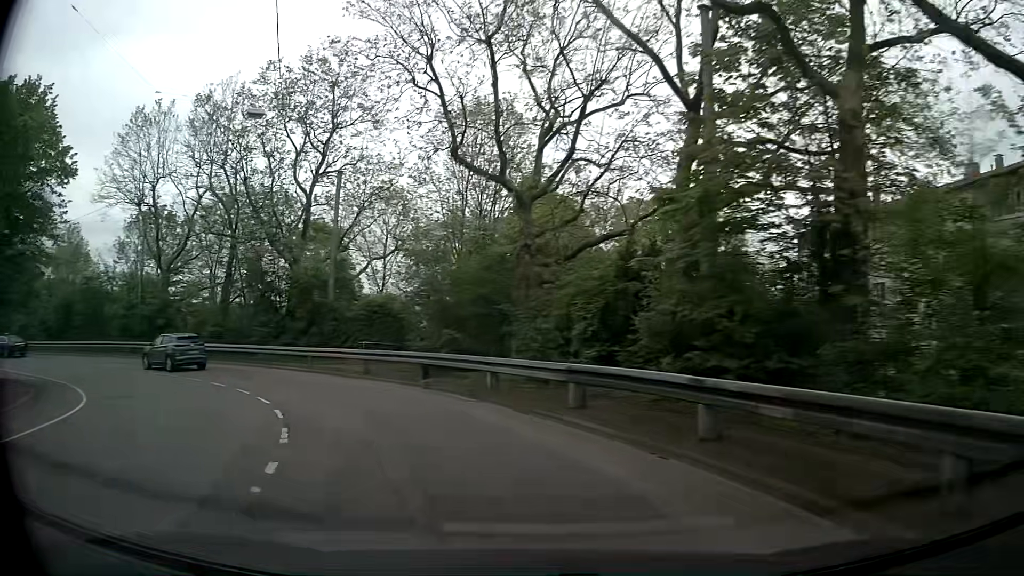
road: secondary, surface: asphalt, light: Day
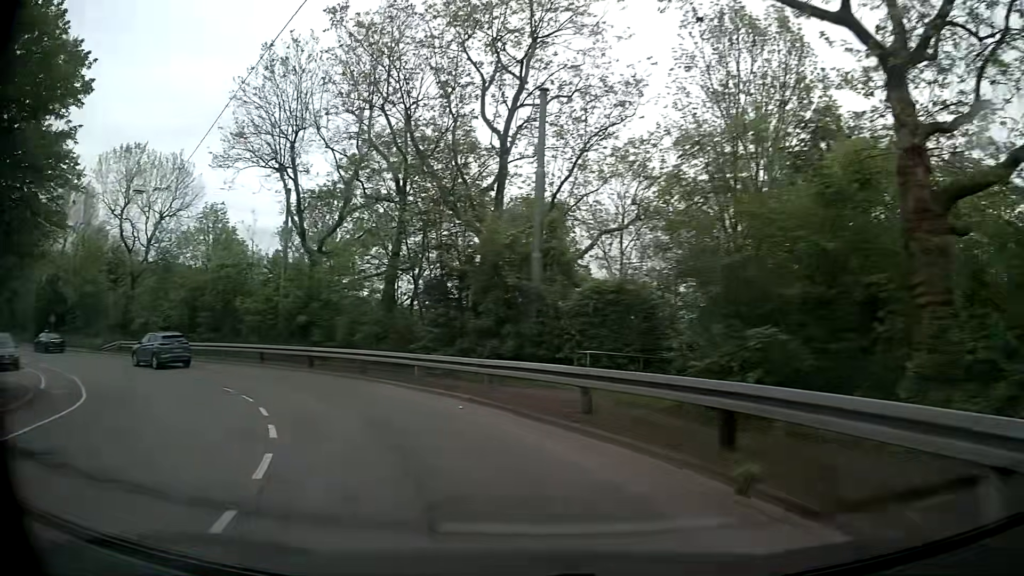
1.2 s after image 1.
(-1.9, +11.3) m; -21°
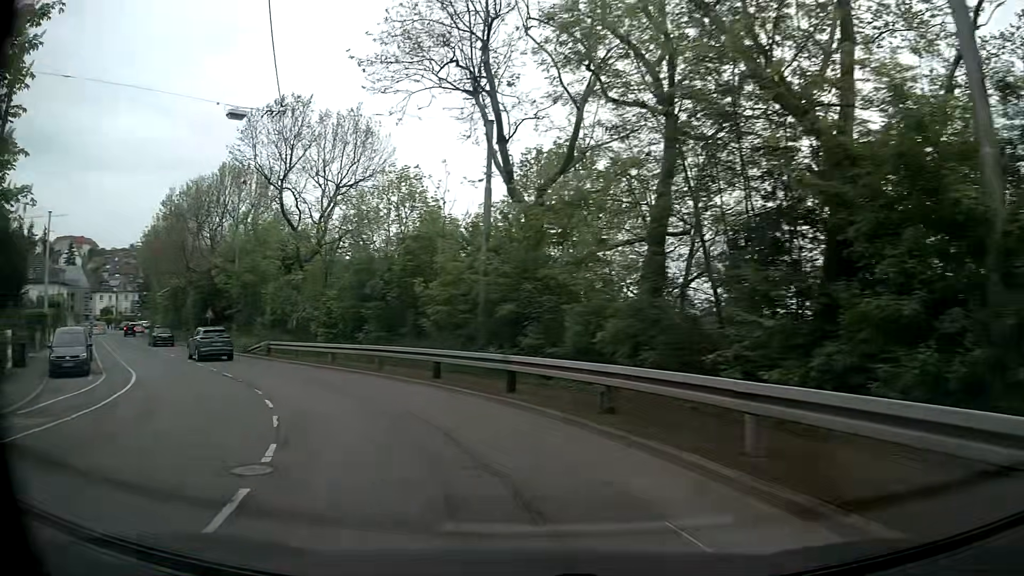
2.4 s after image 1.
(-2.1, +11.5) m; -21°
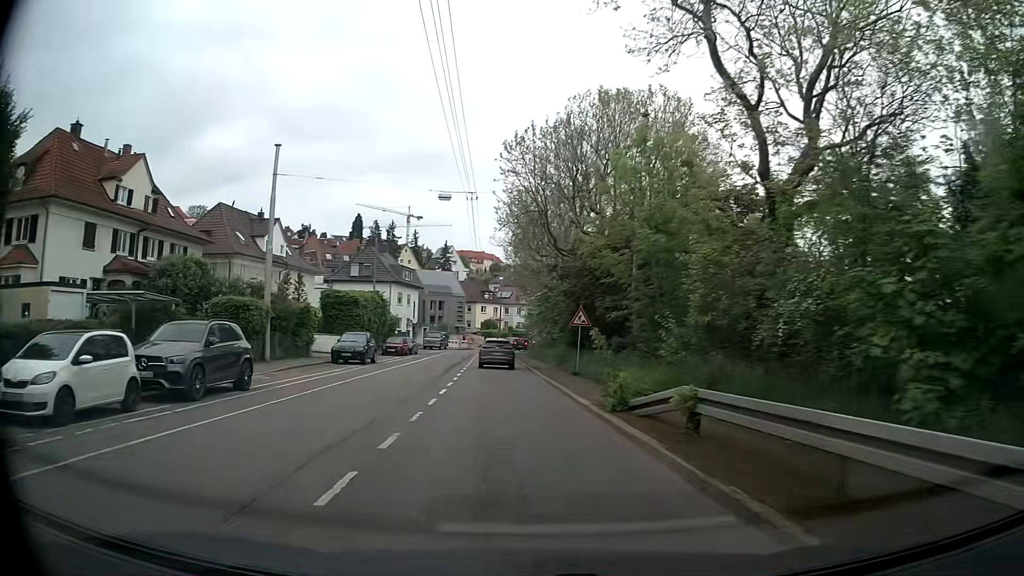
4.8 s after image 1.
(-8.0, +22.1) m; -37°
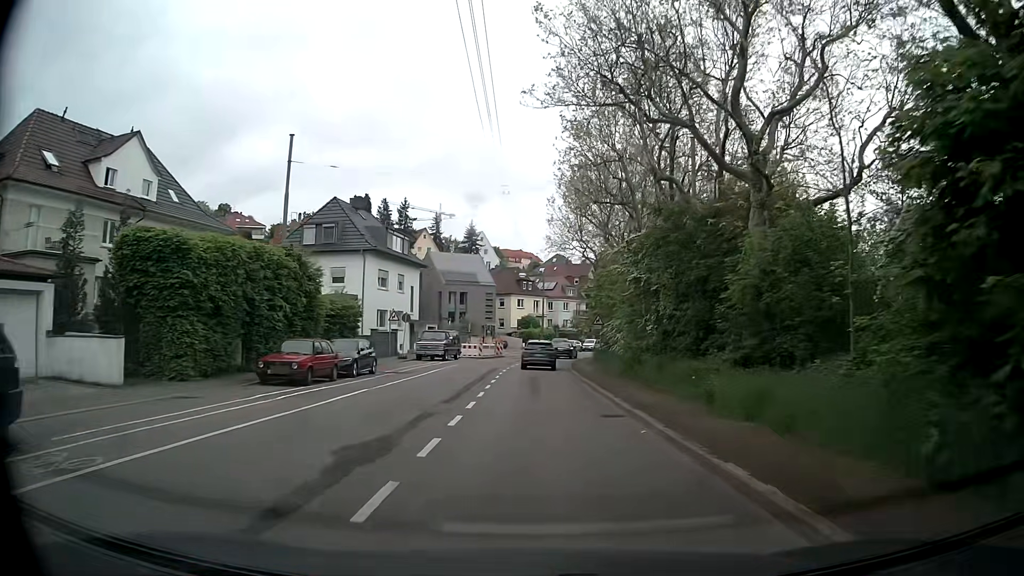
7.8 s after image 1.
(-1.6, +30.8) m; -3°
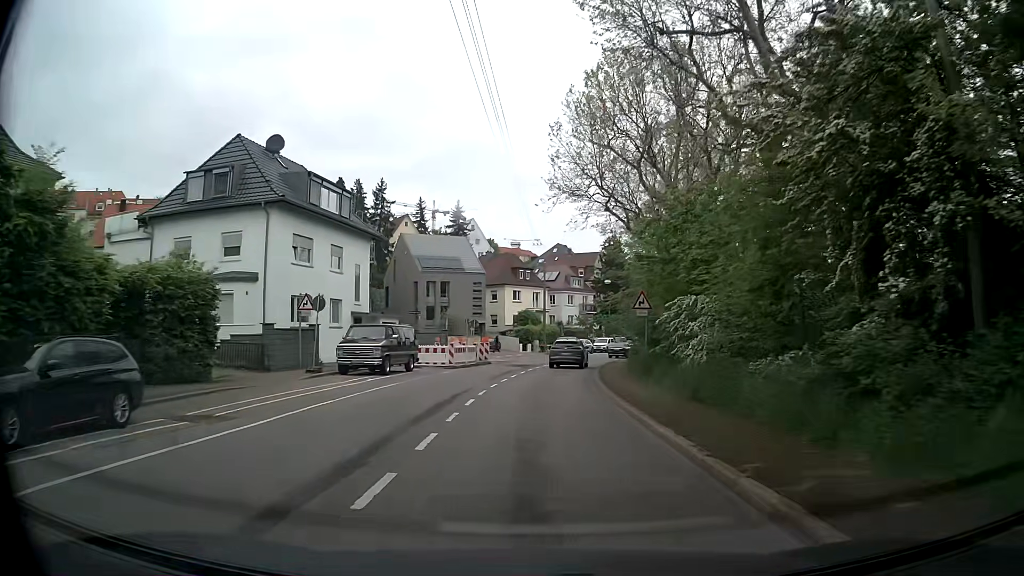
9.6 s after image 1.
(-0.1, +17.8) m; -1°
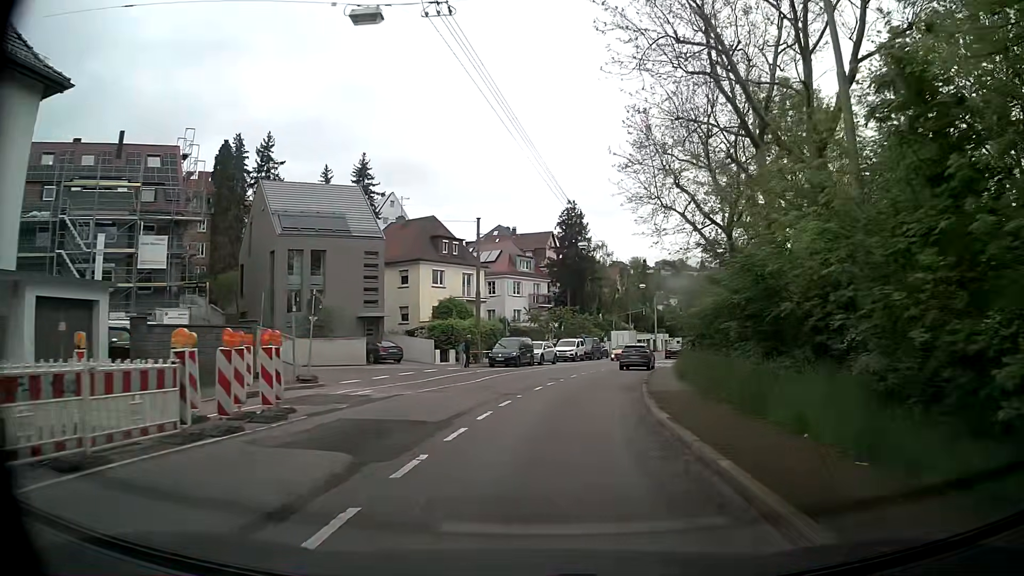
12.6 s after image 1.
(+0.7, +28.4) m; +5°
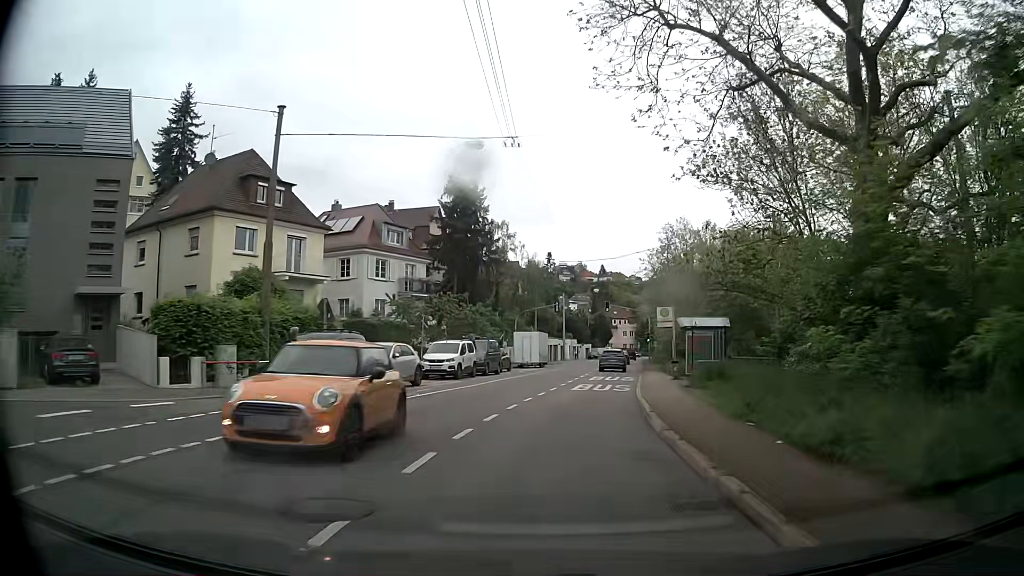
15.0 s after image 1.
(+1.6, +22.2) m; +8°
(0, +10) (+1, +20) (+3, +30) (+5, +40) (+6, +50) (+8, +59) (+10, +69) (+11, +79) (+13, +89) (+15, +99) m
